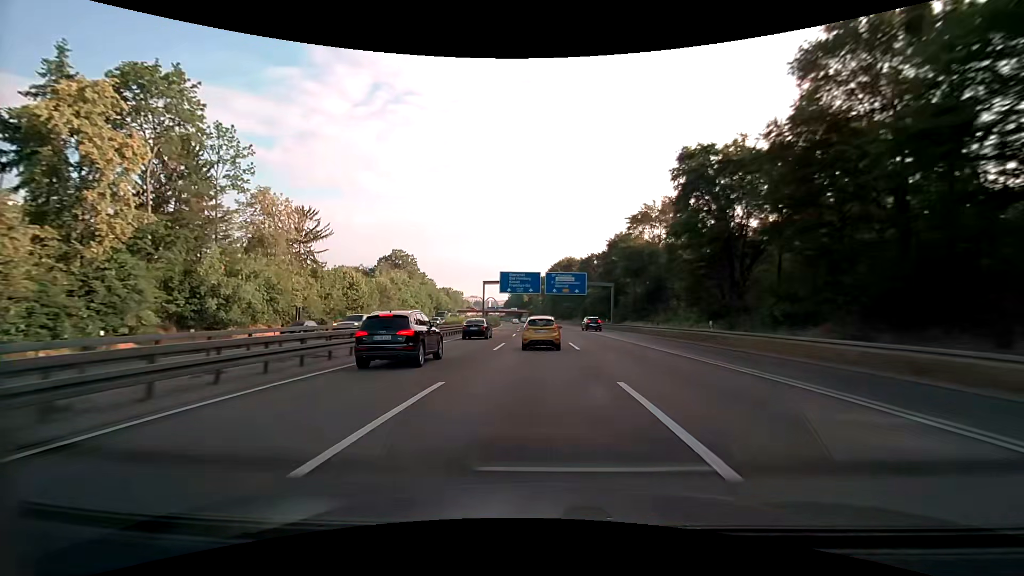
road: motorway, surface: asphalt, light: Day
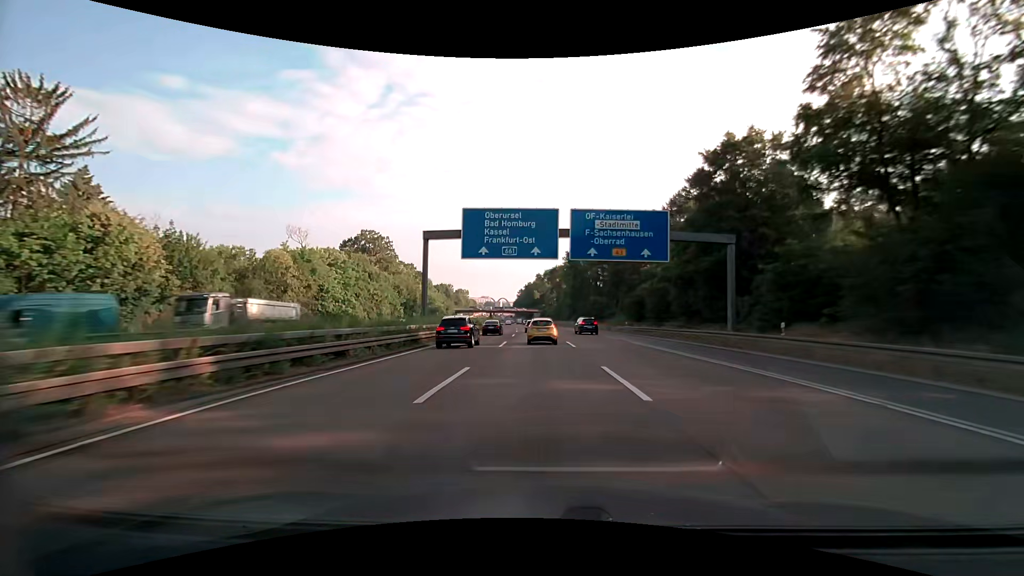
(-0.4, +49.9) m; -1°
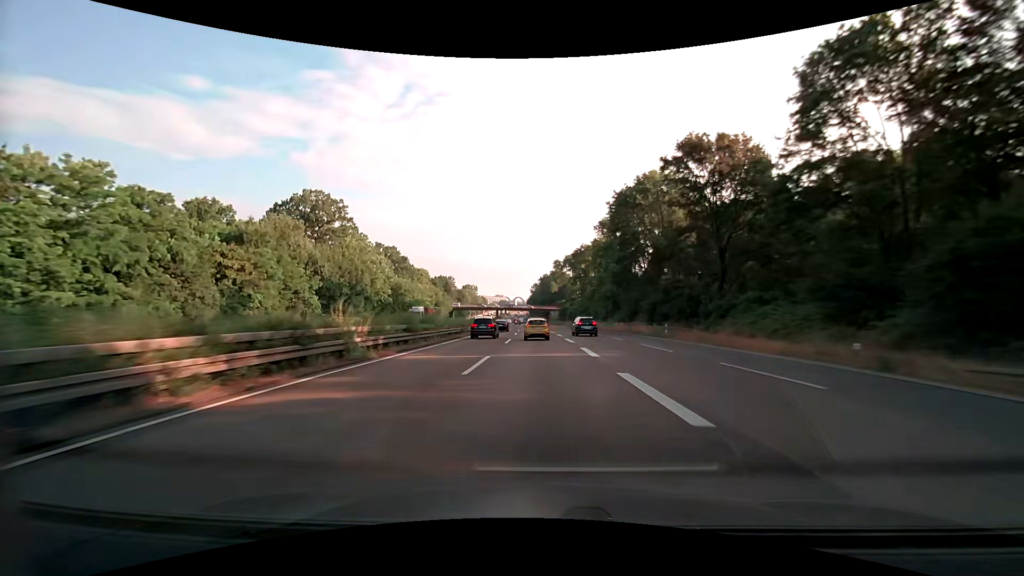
(-1.0, +49.8) m; -2°
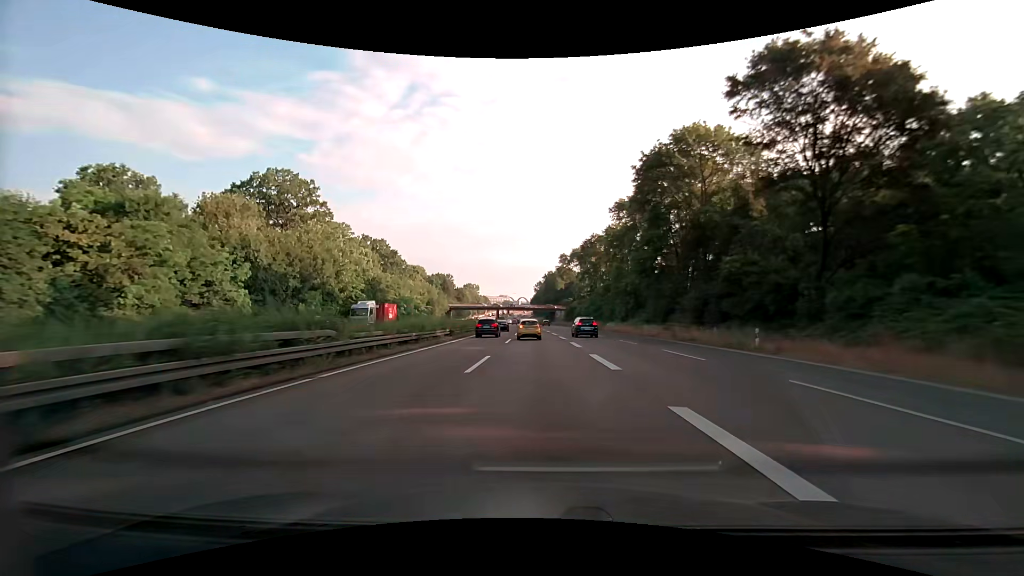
(-0.1, +16.6) m; -1°
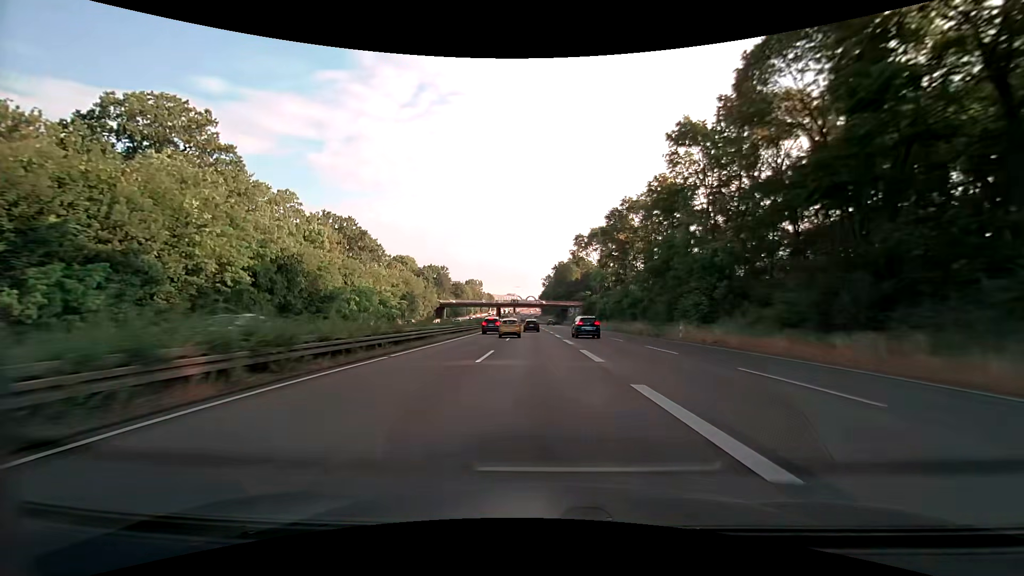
(-0.2, +33.2) m; -1°
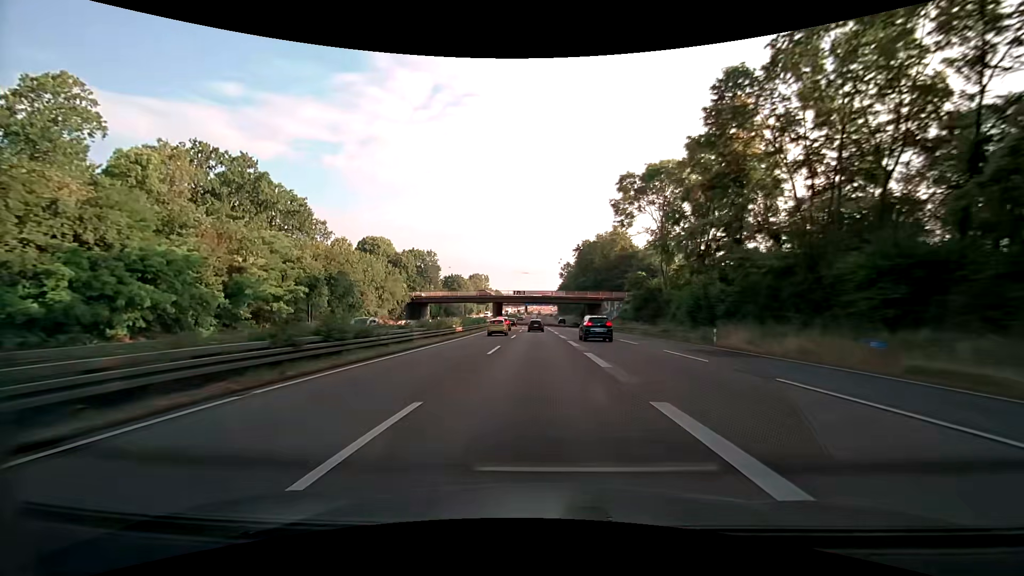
(-0.6, +49.8) m; -2°
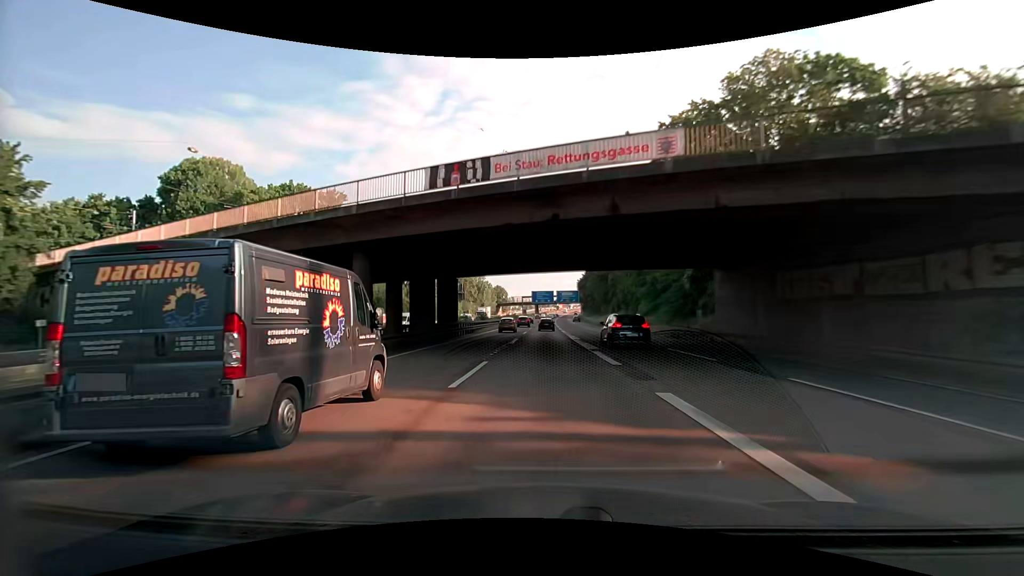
(-1.1, +82.6) m; -1°
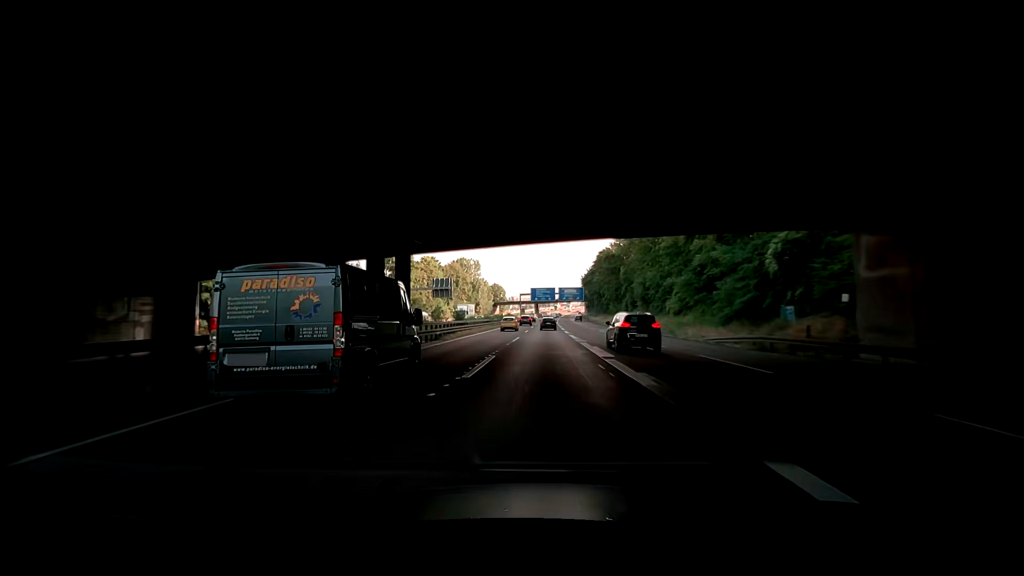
(0.0, +16.5) m; 0°
(0, +10) (0, +20) (0, +30) (0, +40) (0, +50) (0, +60) (0, +70) (0, +80) (0, +90) (0, +100) m
